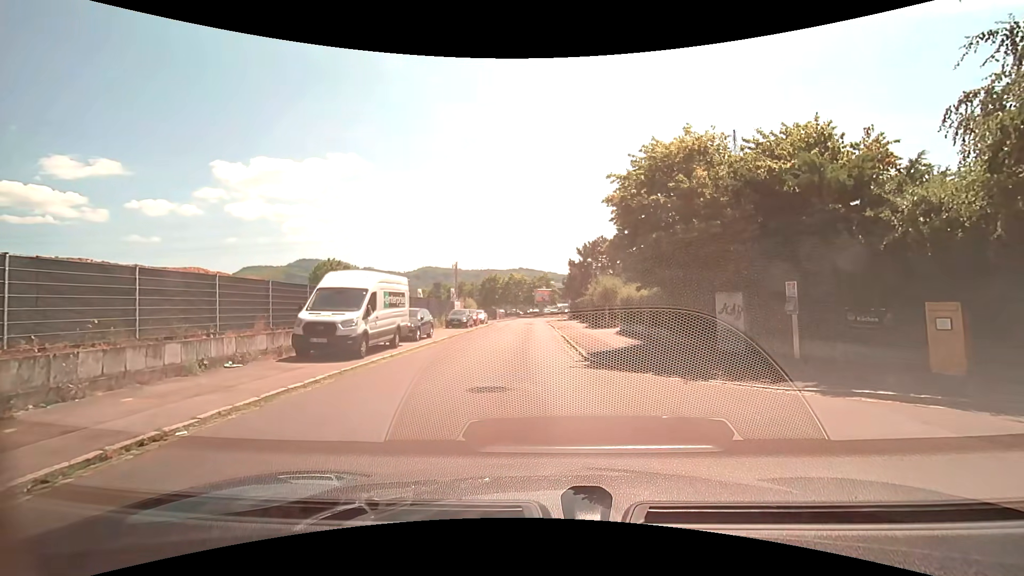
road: residential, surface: asphalt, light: Day
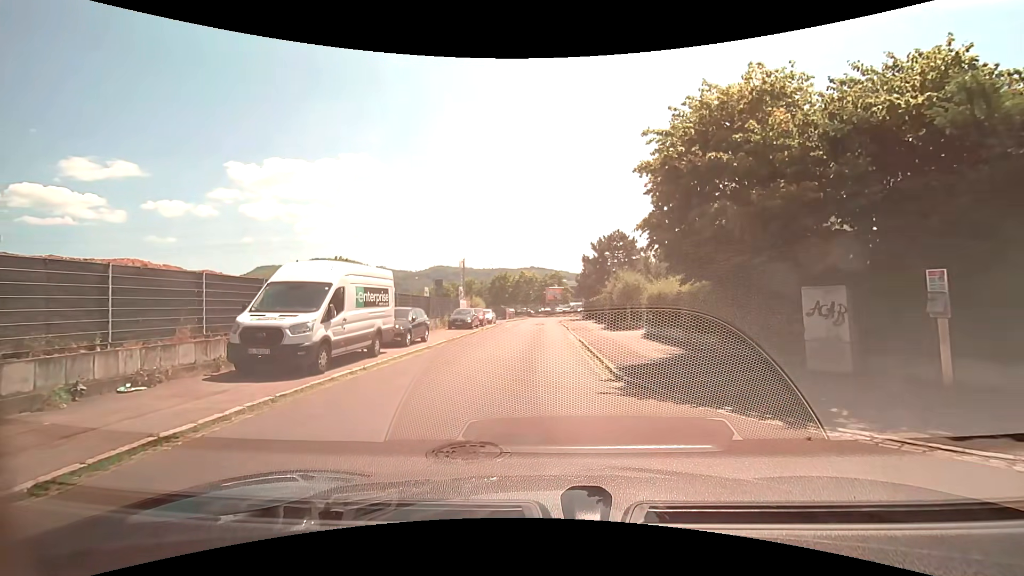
(+0.1, +3.7) m; 0°
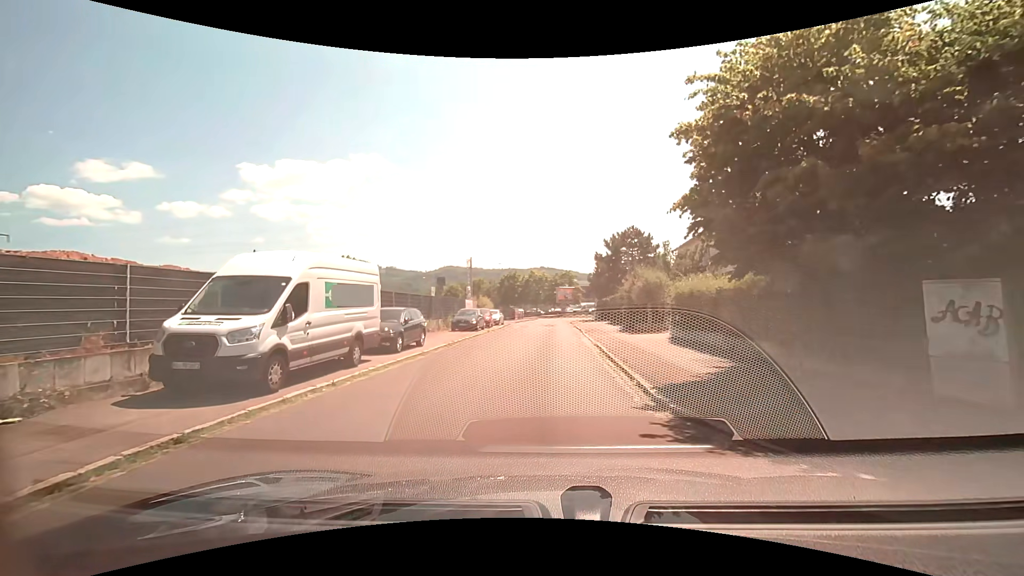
(0.0, +2.6) m; -1°
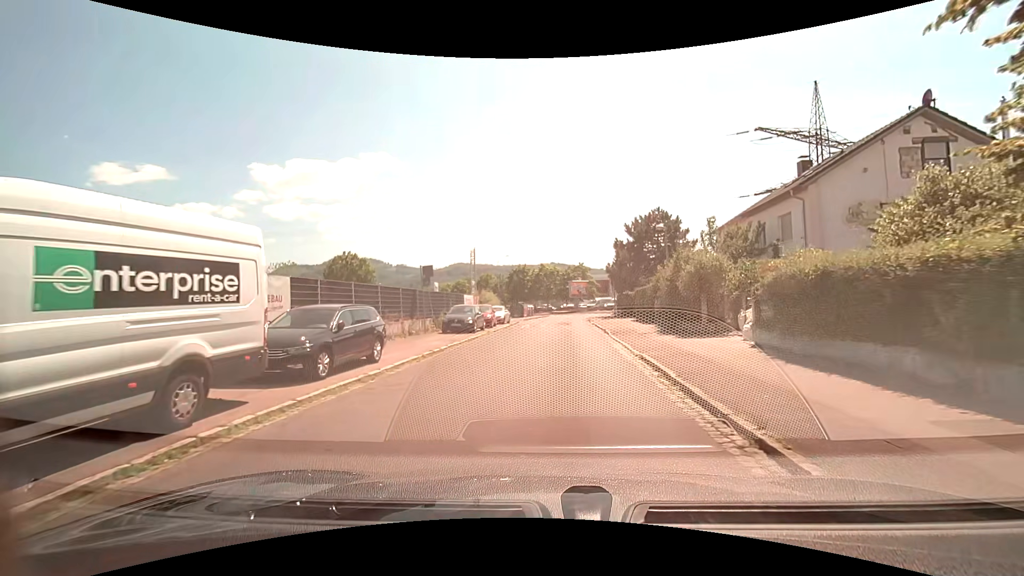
(-0.2, +6.7) m; -1°
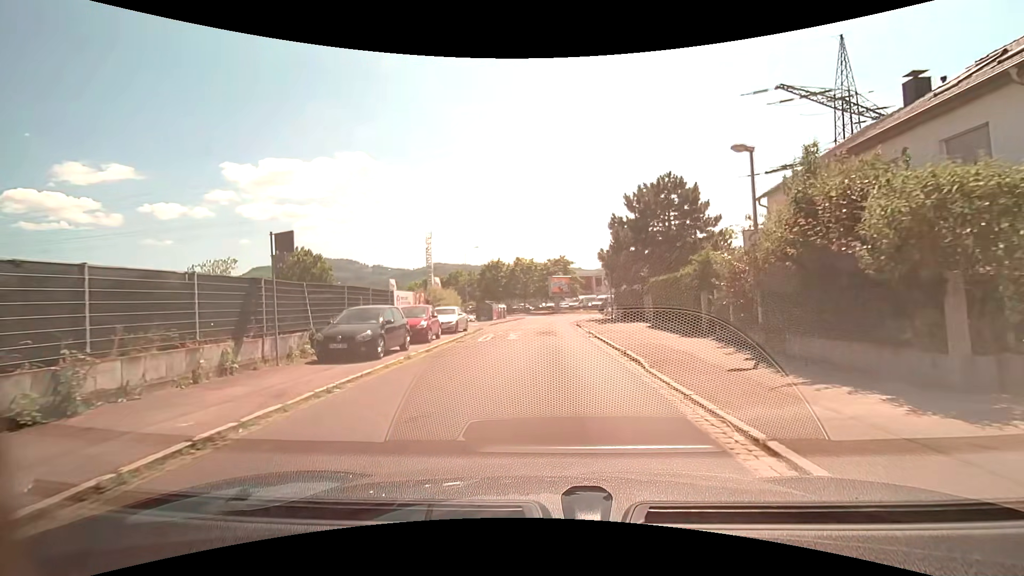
(+0.1, +12.1) m; +2°
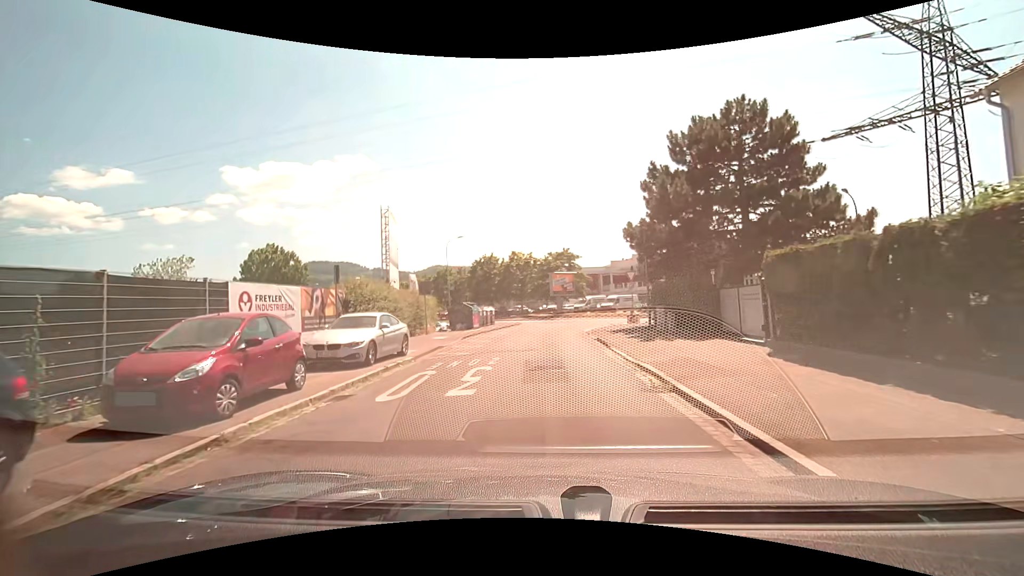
(+0.1, +12.4) m; 0°
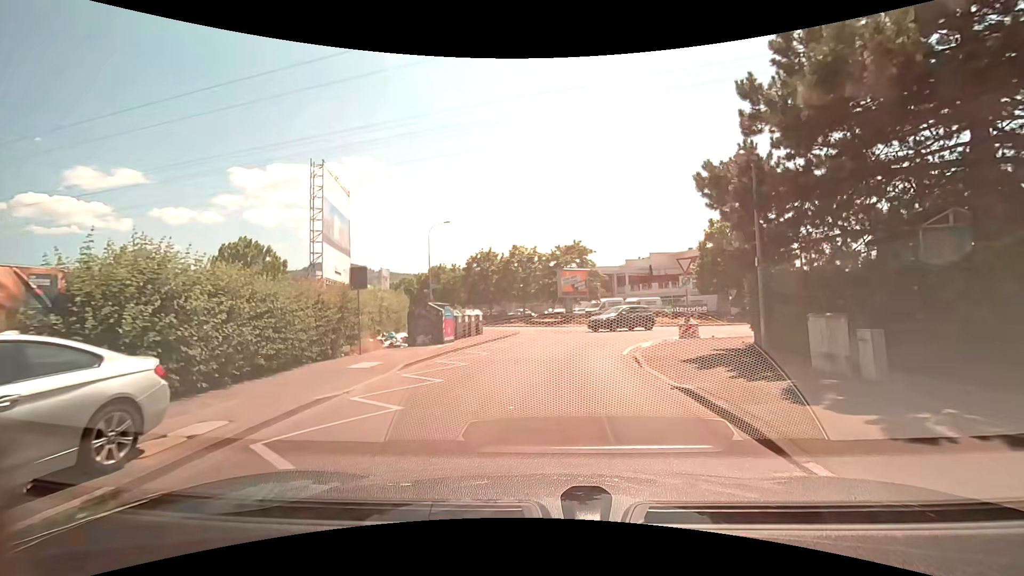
(-0.1, +10.9) m; -2°
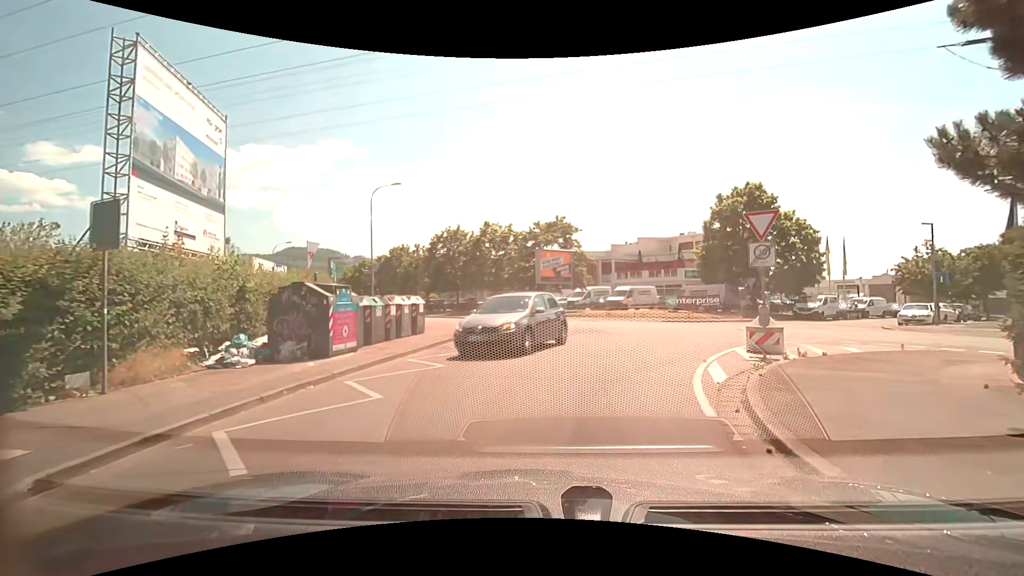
(+0.3, +9.2) m; +4°
(+1, +10) (+6, +18) (+15, +17) (+24, +12) (+32, +7) (+41, +1) (+50, -3) (+59, -8) (+68, -12) (+77, -16) m
